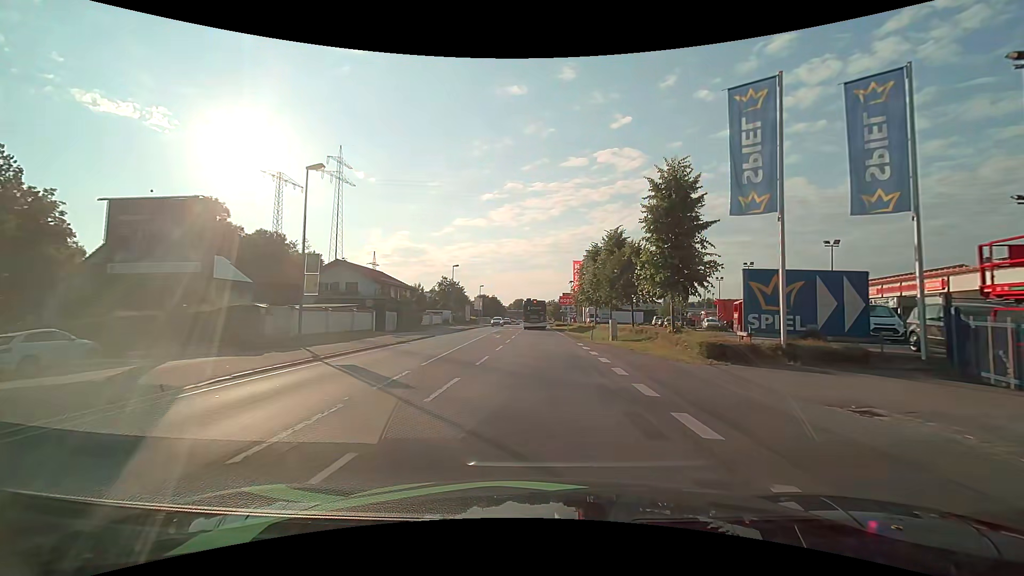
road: primary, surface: asphalt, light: Day
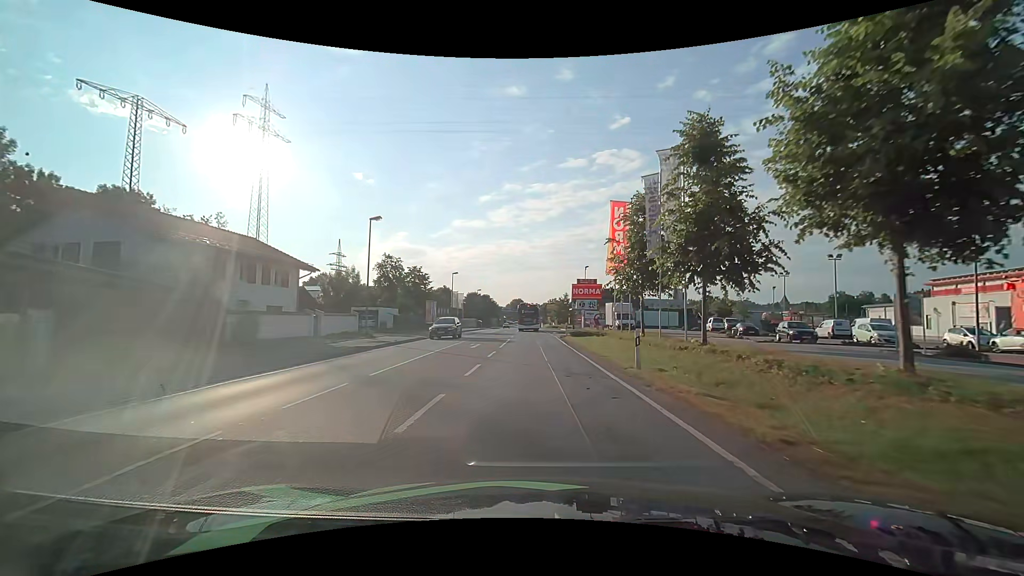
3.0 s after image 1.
(0.0, +31.9) m; 0°
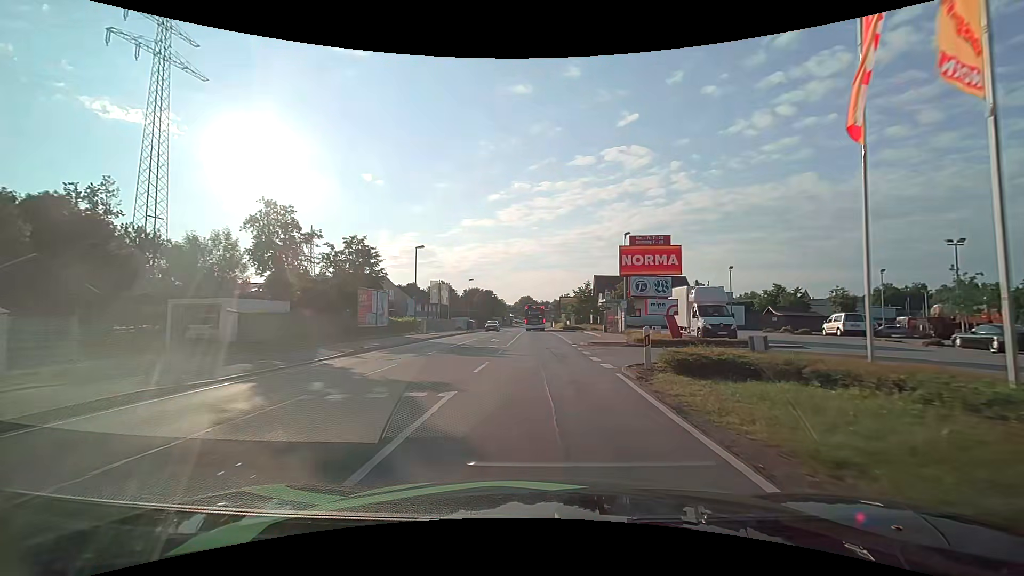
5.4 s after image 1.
(0.0, +25.3) m; -1°
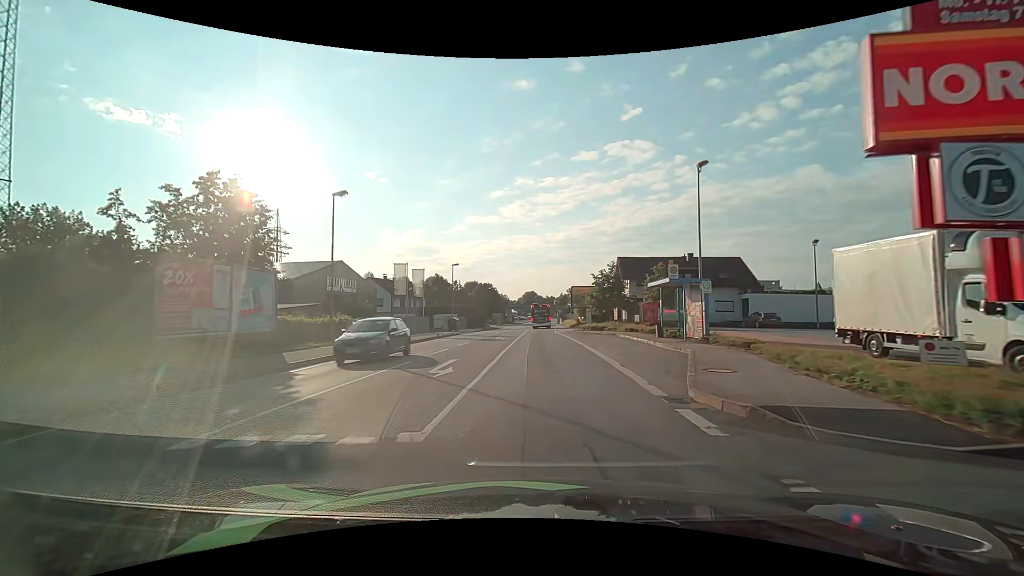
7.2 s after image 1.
(+0.1, +18.9) m; 0°
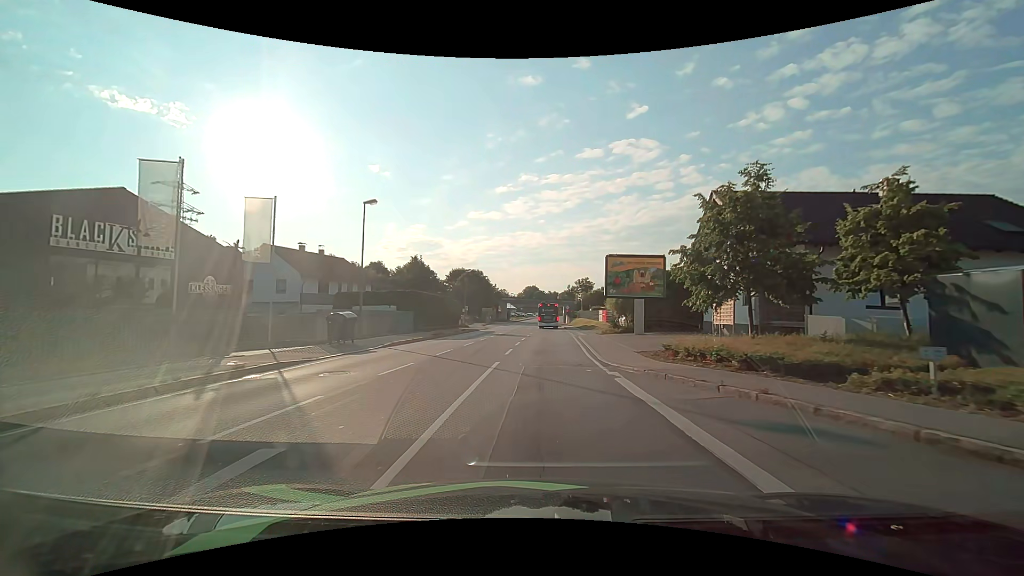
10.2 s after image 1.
(+0.1, +31.6) m; 0°
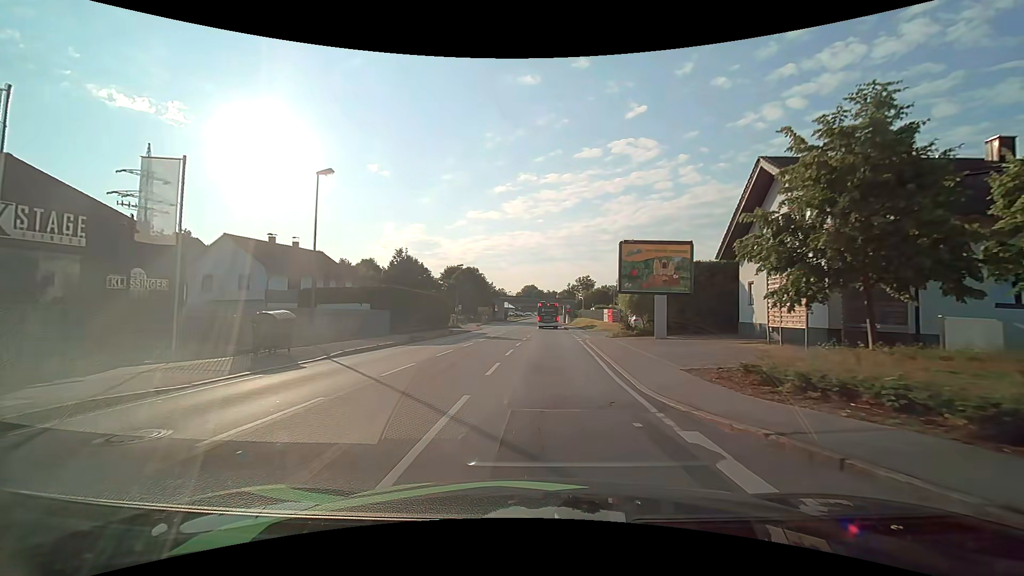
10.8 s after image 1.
(0.0, +6.0) m; 0°
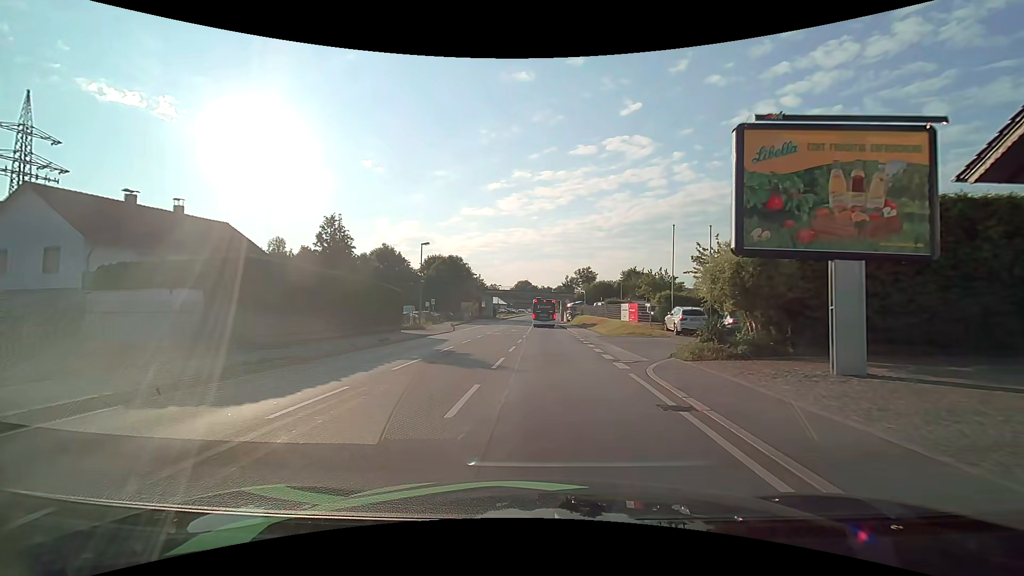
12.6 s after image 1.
(+0.1, +16.5) m; 0°
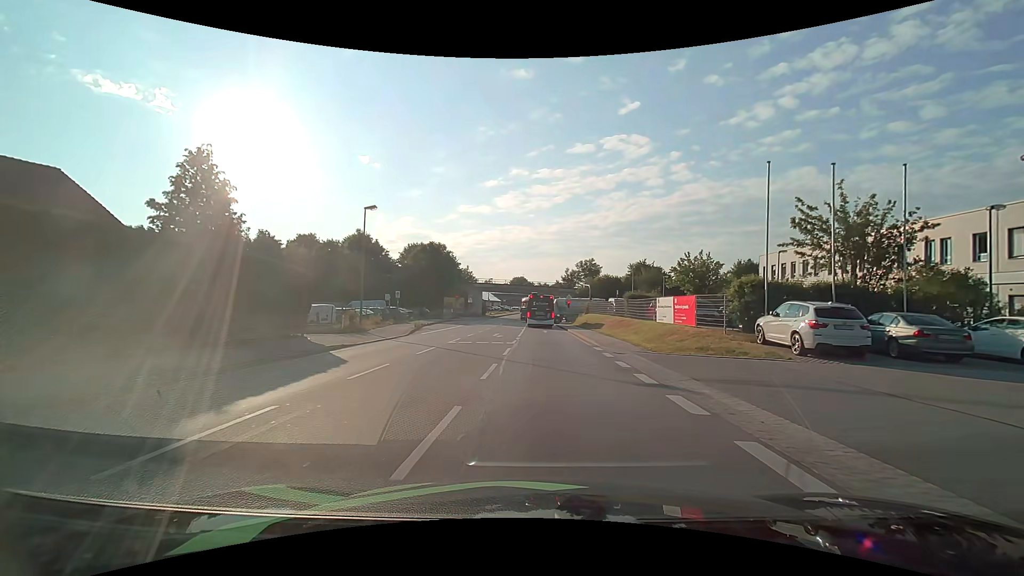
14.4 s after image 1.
(+0.1, +14.3) m; 0°
